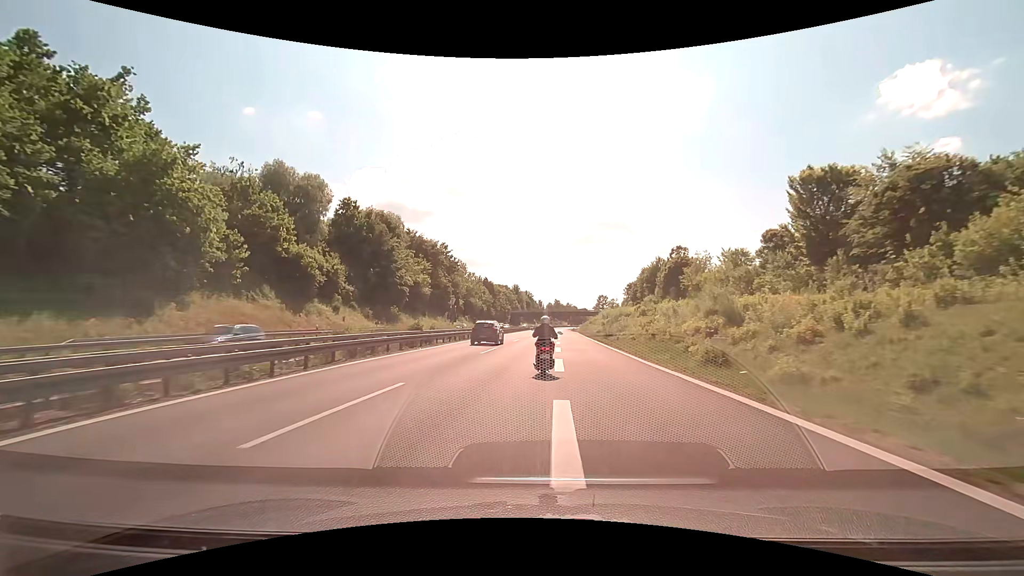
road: motorway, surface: asphalt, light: Day
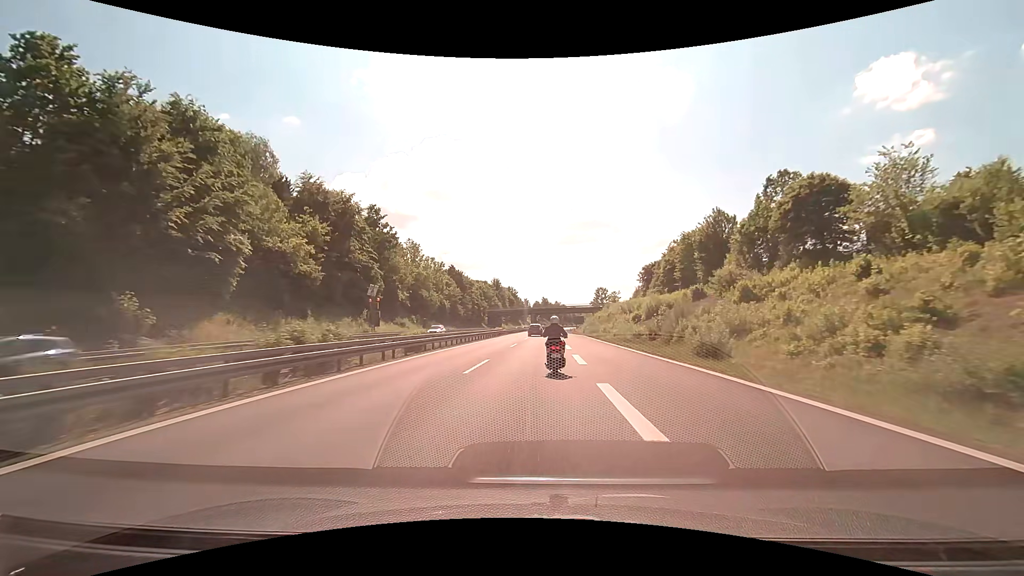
(+0.5, +45.5) m; +1°
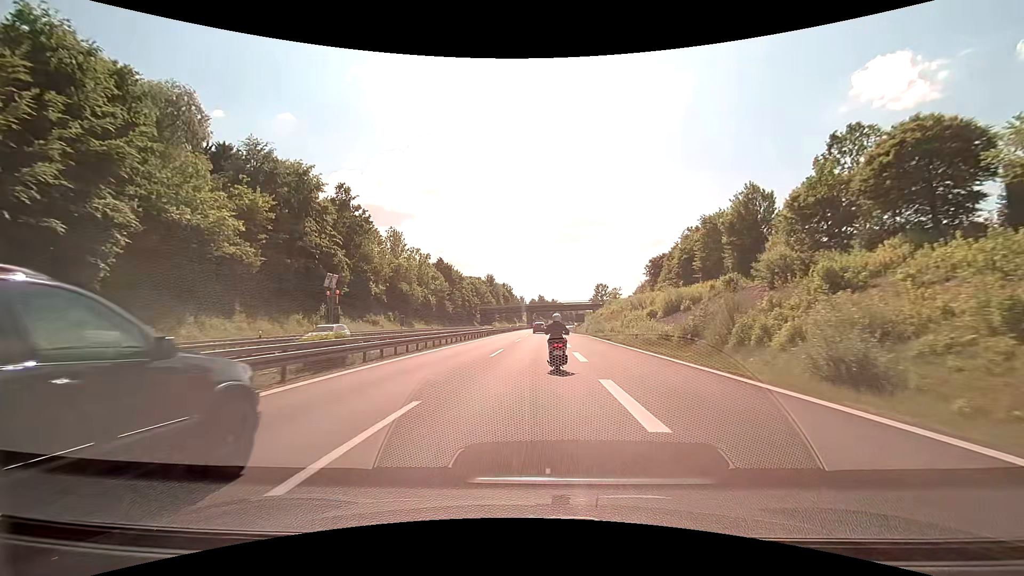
(+0.1, +11.7) m; +1°
(0, +10) (0, +20) (0, +30) (0, +40) (+1, +50) (+1, +60) (+1, +70) (+1, +80) (+2, +90) (+2, +100) m
